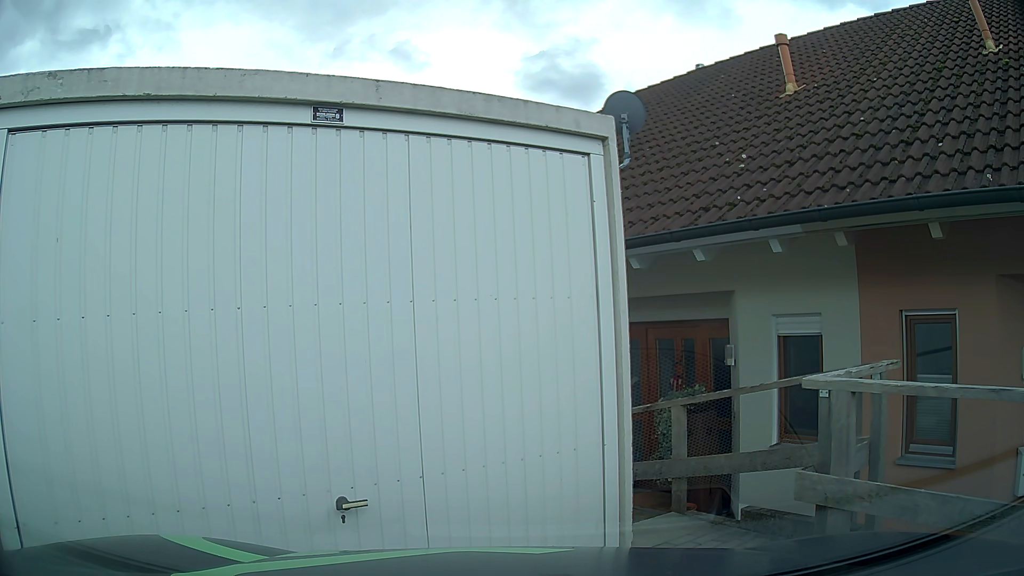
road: residential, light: Day
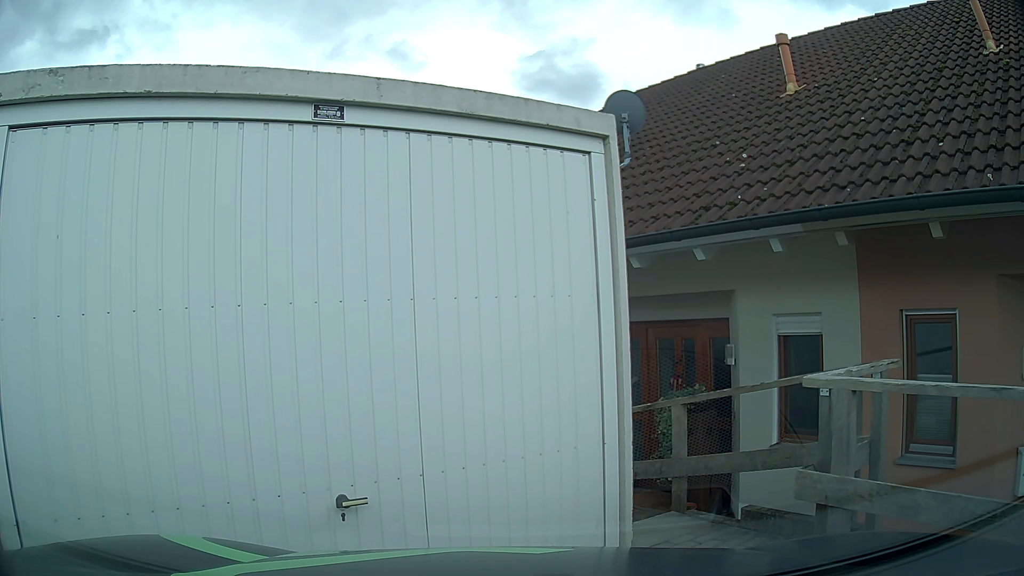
(0.0, 0.0) m; 0°
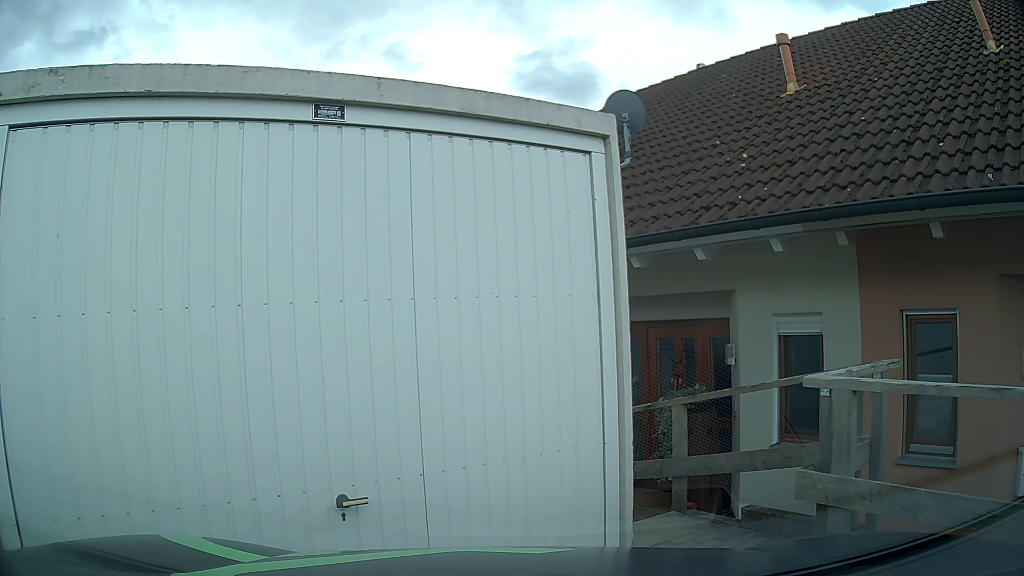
(0.0, +0.1) m; 0°
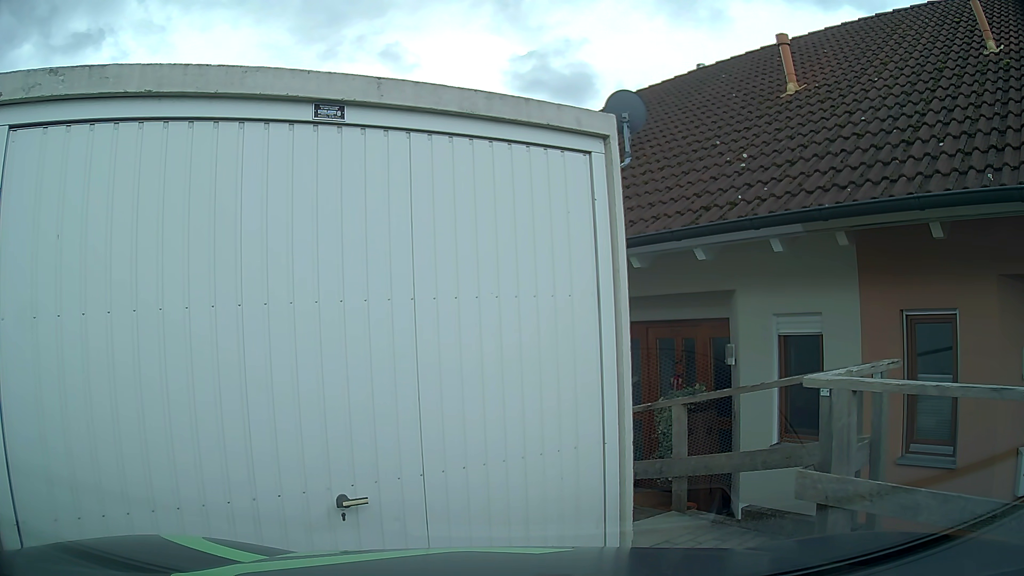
(0.0, 0.0) m; 0°
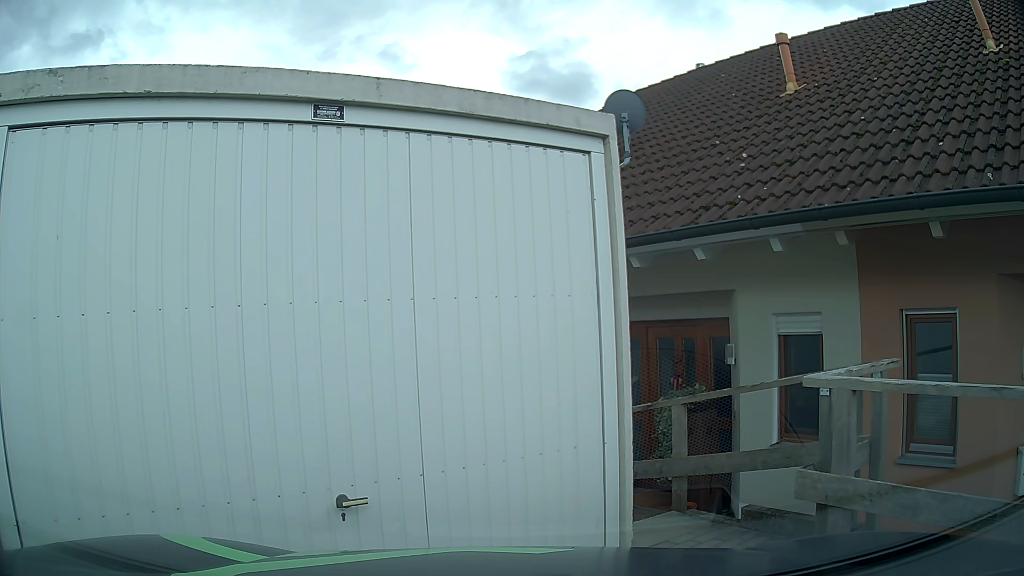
(0.0, 0.0) m; 0°
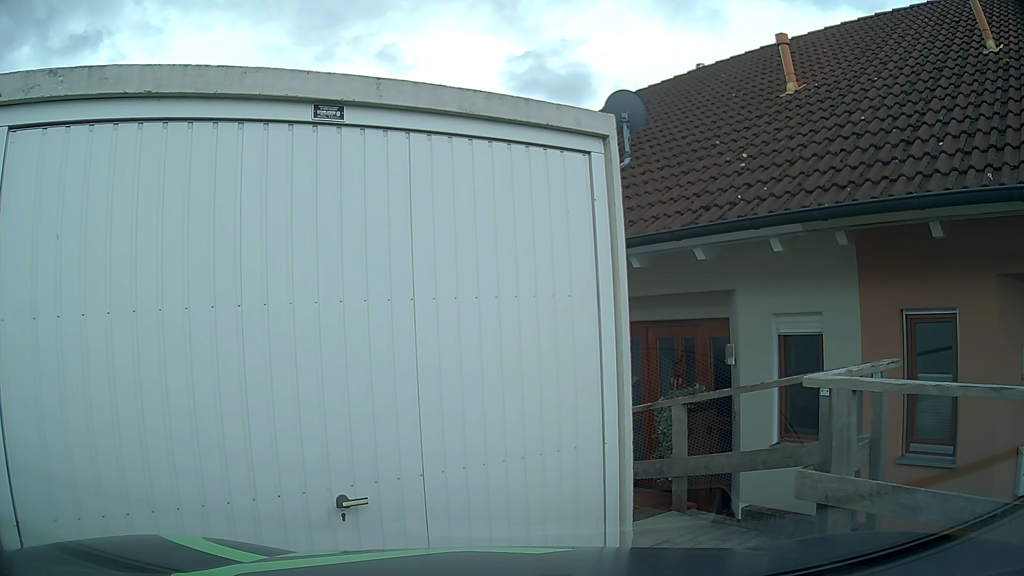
(0.0, 0.0) m; 0°
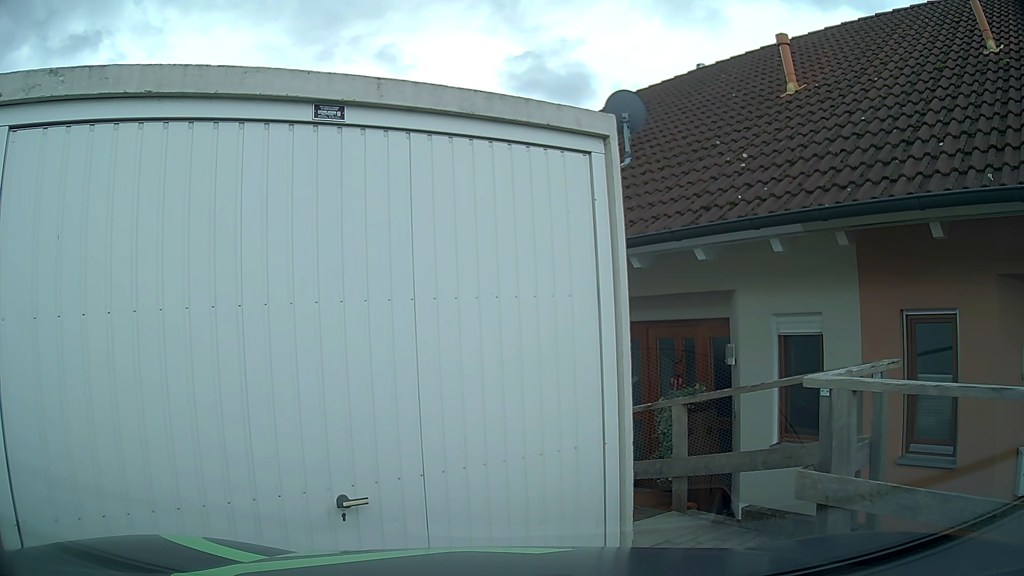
(0.0, 0.0) m; 0°
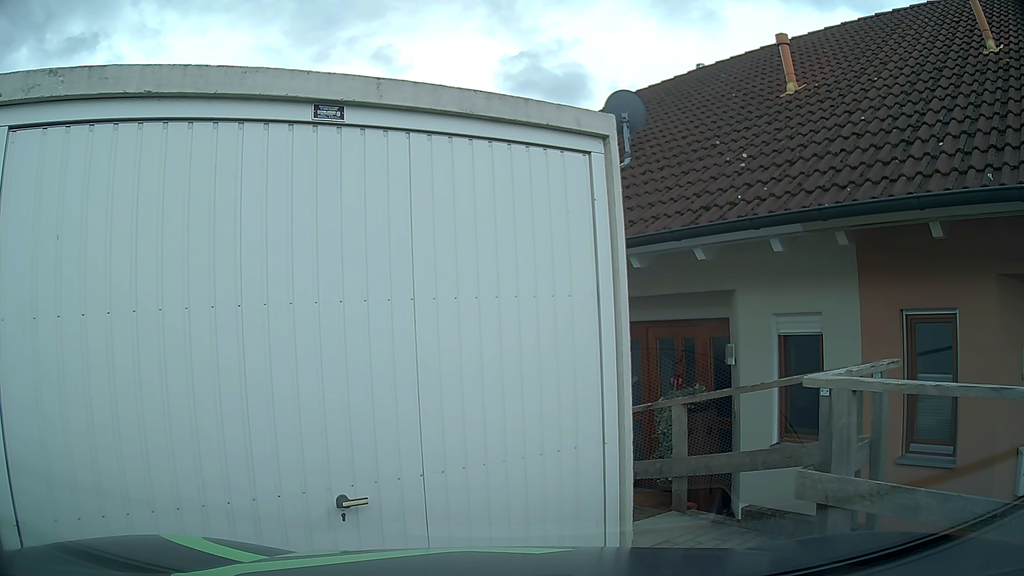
(0.0, 0.0) m; 0°
